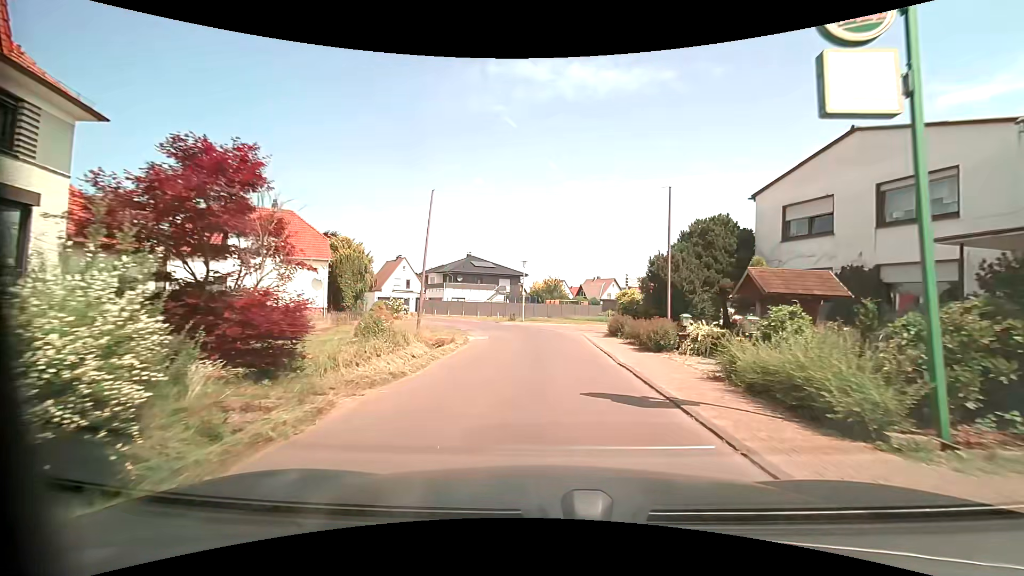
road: residential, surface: asphalt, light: Day
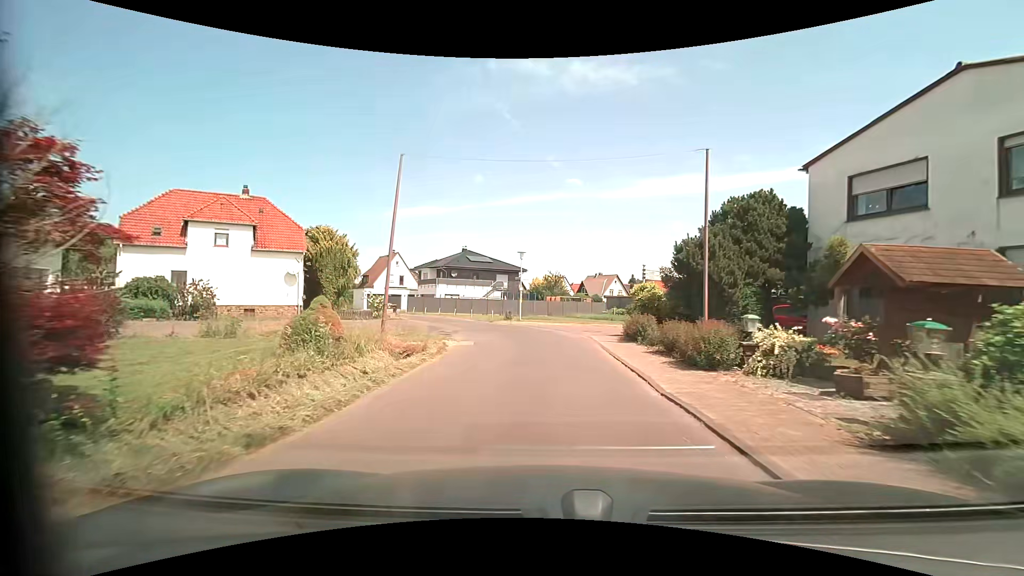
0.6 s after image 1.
(0.0, +4.5) m; 0°
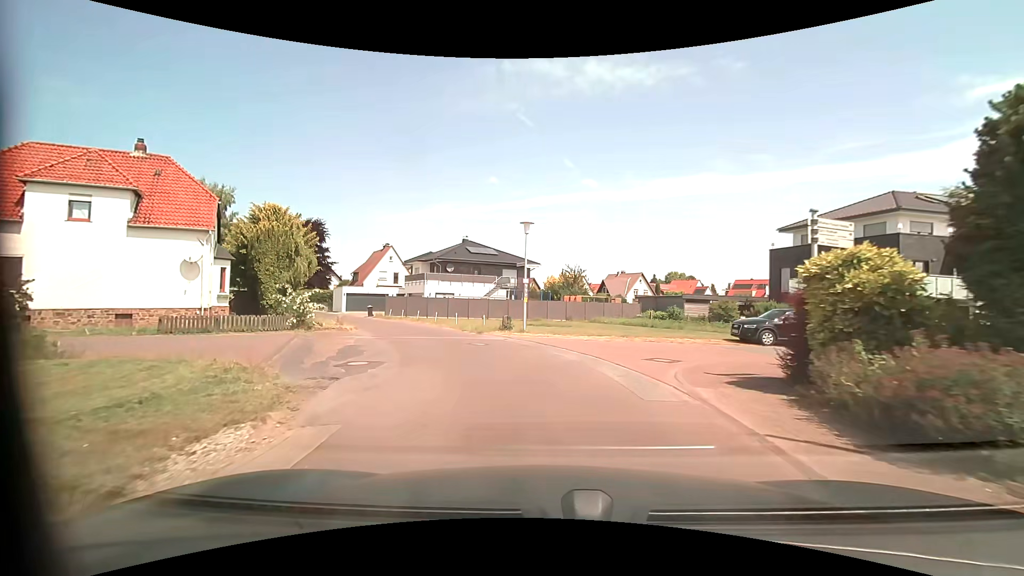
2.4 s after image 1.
(-0.1, +12.7) m; -1°
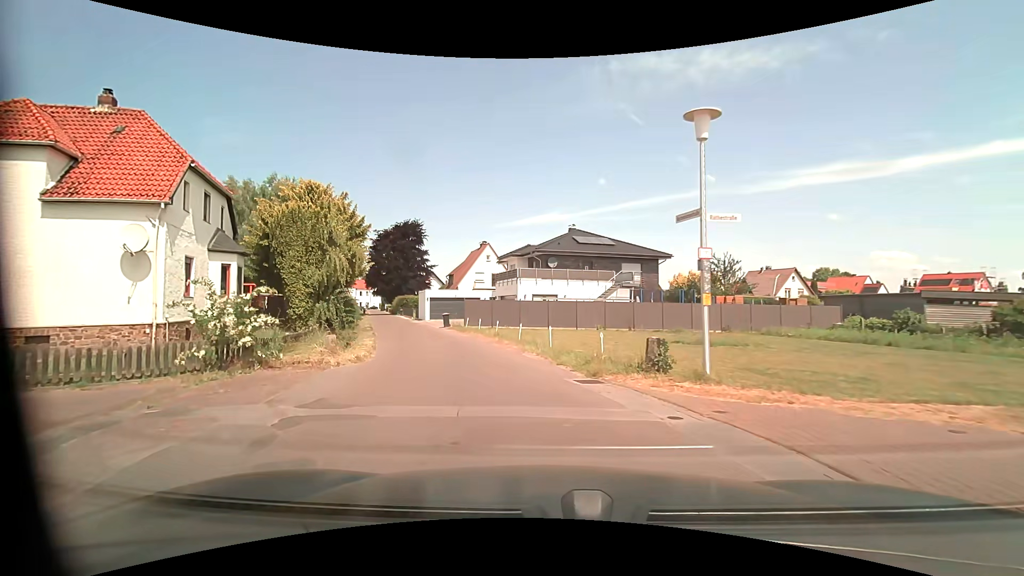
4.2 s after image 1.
(-1.2, +12.4) m; -12°
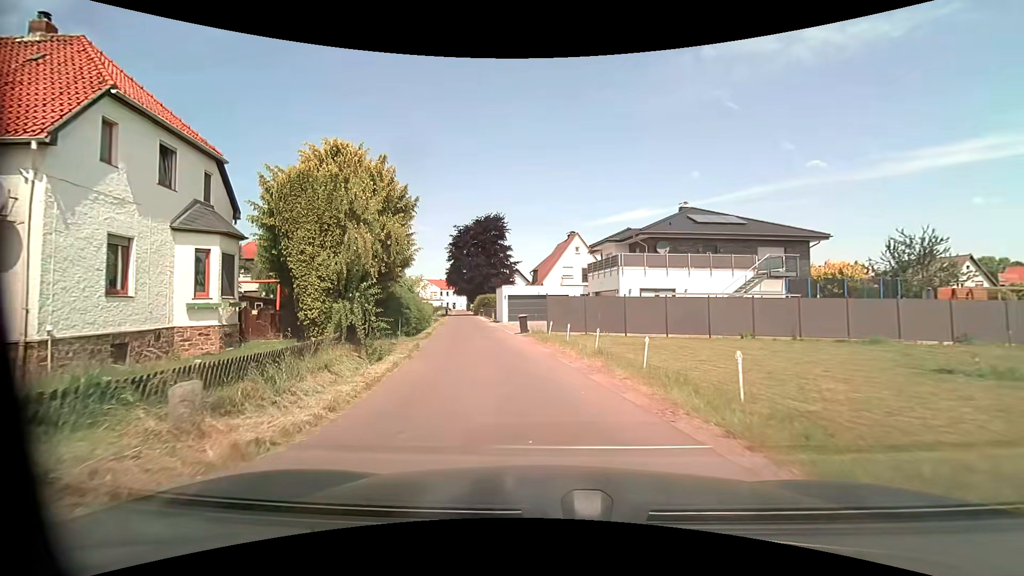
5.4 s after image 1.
(-0.9, +8.7) m; -9°
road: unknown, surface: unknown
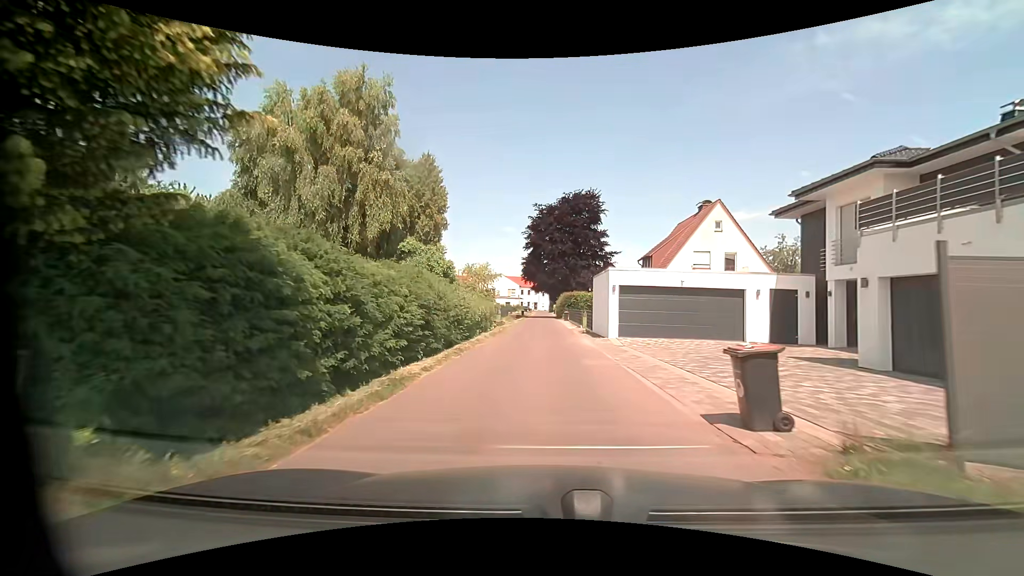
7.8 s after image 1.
(-2.8, +19.2) m; -11°
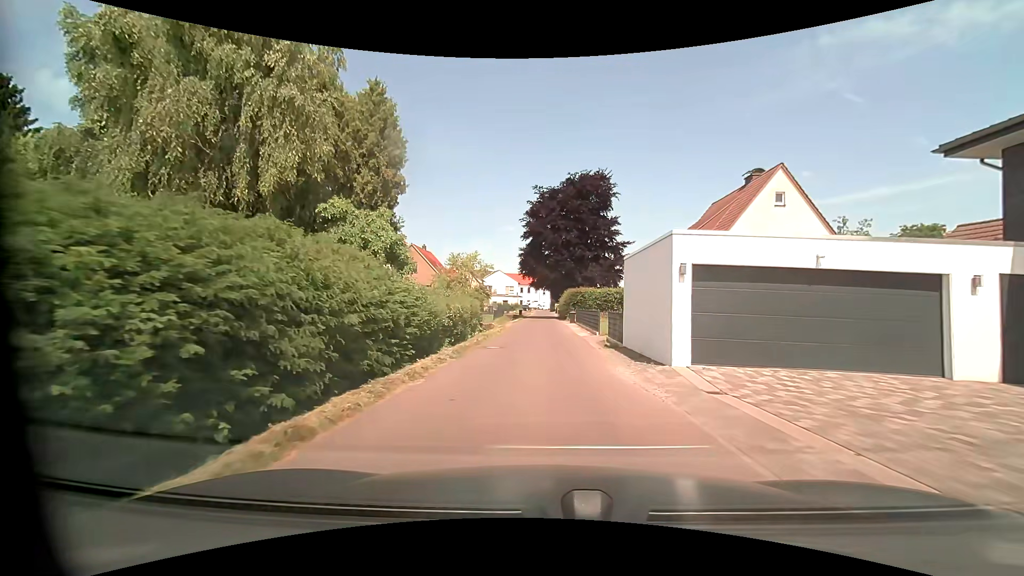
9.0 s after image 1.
(-0.2, +10.0) m; -1°
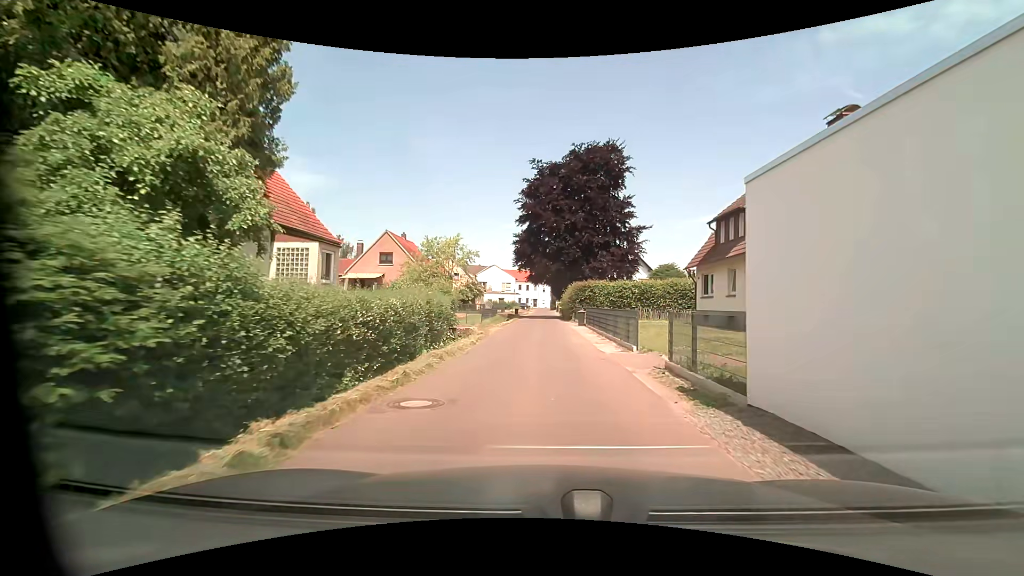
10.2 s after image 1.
(0.0, +10.1) m; 0°
(0, +10) (0, +20) (0, +30) (0, +40) (0, +50) (0, +60) (0, +70) (0, +80) (0, +90) (0, +100) m
